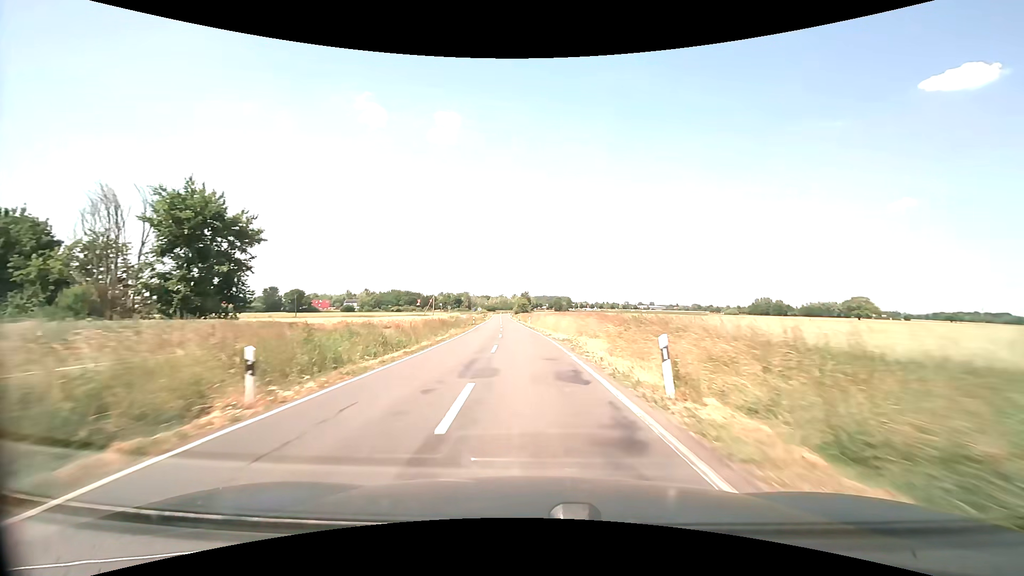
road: secondary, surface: asphalt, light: Day
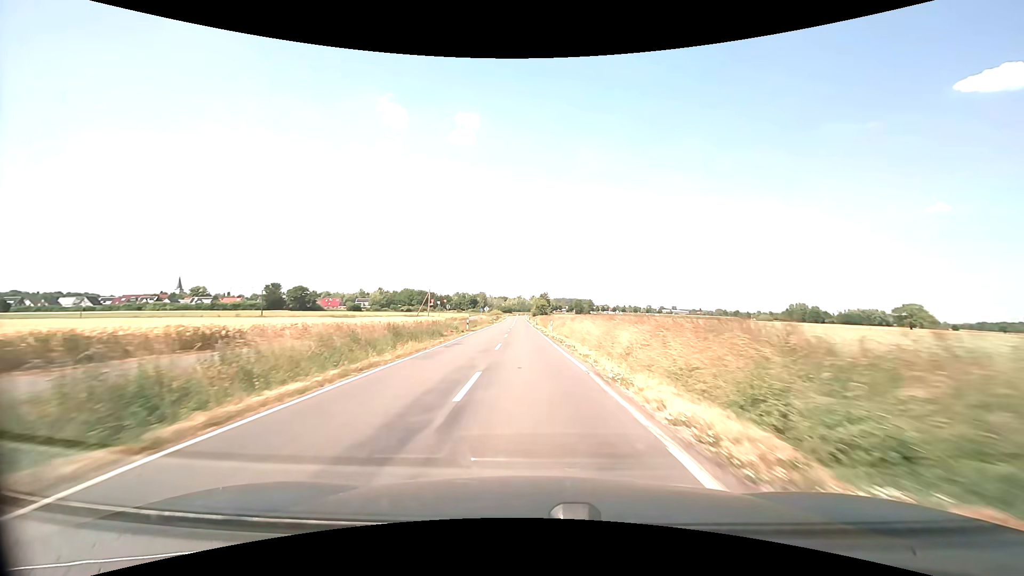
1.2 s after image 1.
(-0.6, +21.7) m; -3°
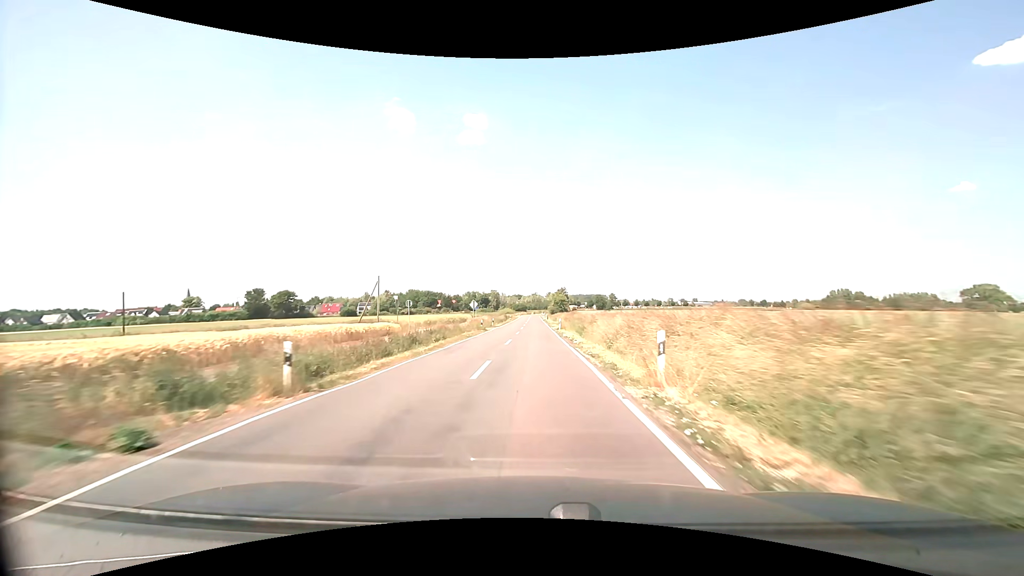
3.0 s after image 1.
(-0.5, +33.6) m; -2°
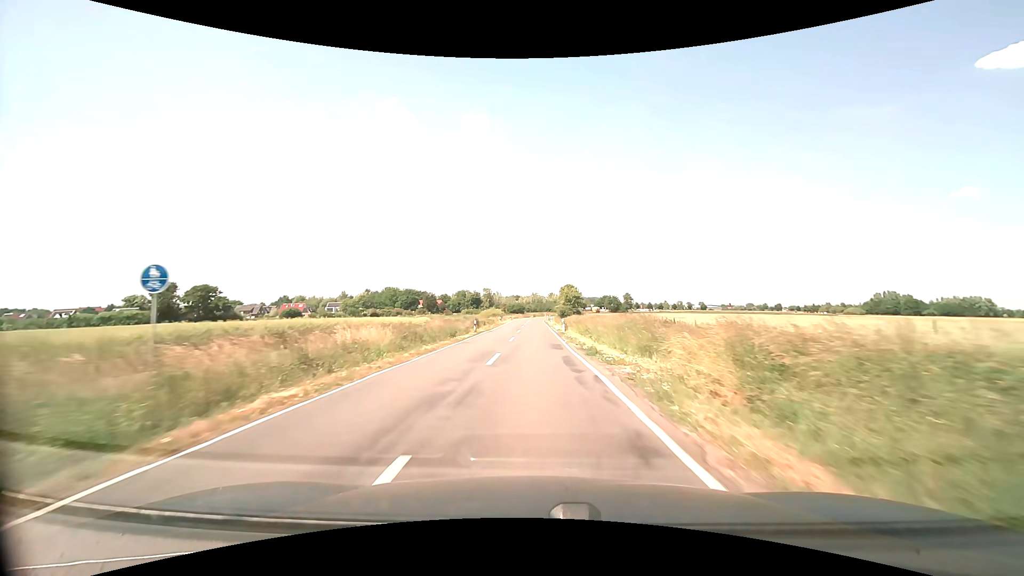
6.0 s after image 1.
(-0.1, +57.9) m; 0°
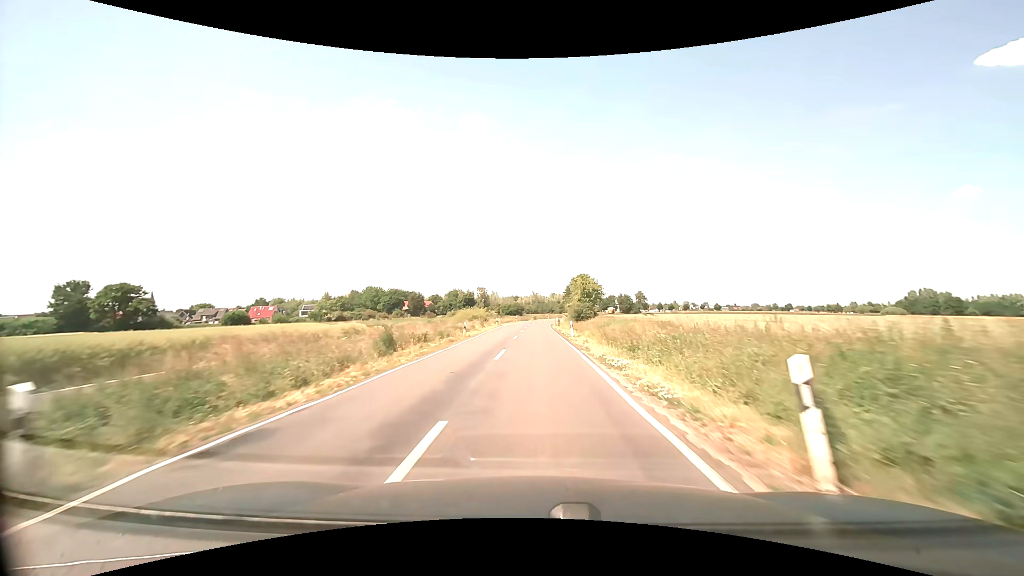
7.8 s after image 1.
(0.0, +35.3) m; 0°
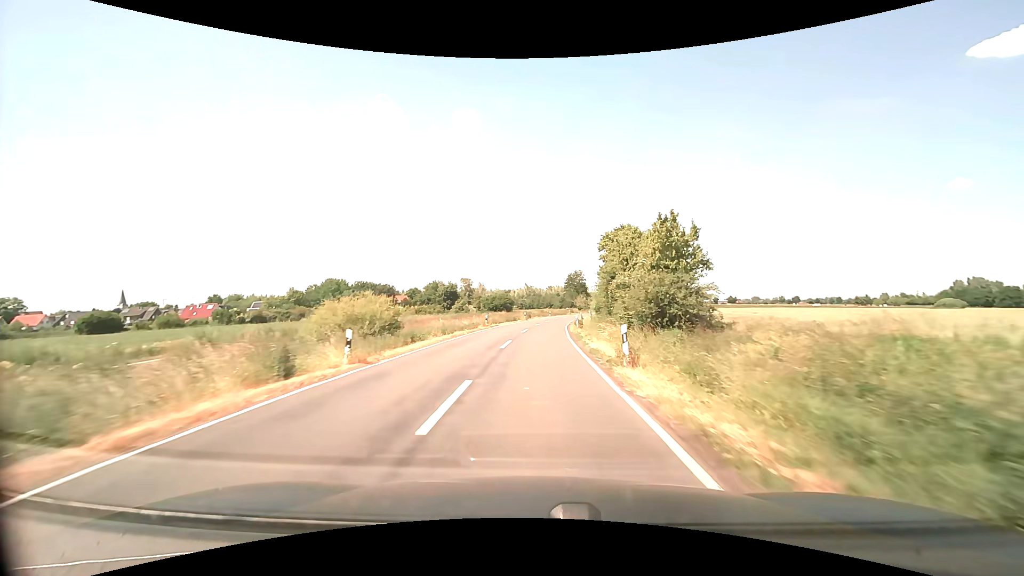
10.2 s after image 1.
(+0.2, +45.9) m; +1°
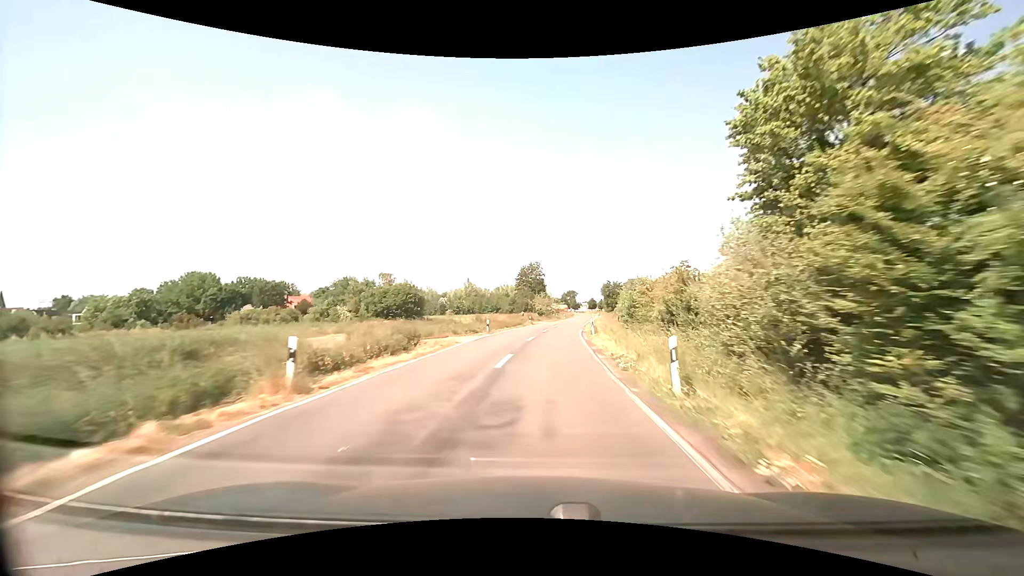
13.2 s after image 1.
(+1.9, +54.0) m; +5°
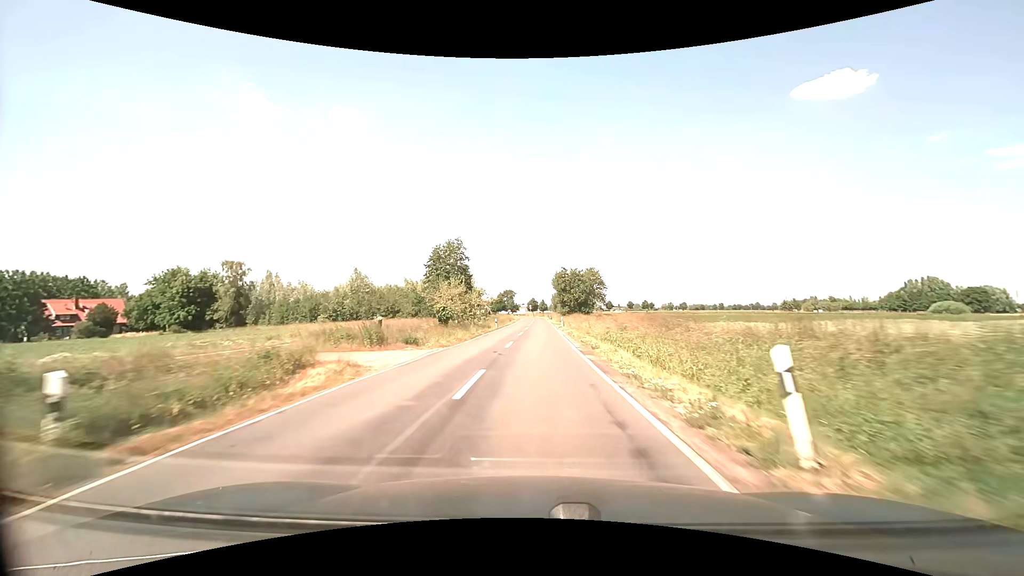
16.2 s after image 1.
(+3.5, +52.6) m; +7°
(0, +10) (0, +20) (0, +30) (0, +40) (+1, +50) (+1, +60) (+1, +70) (+1, +80) (+1, +90) (+1, +100) m
